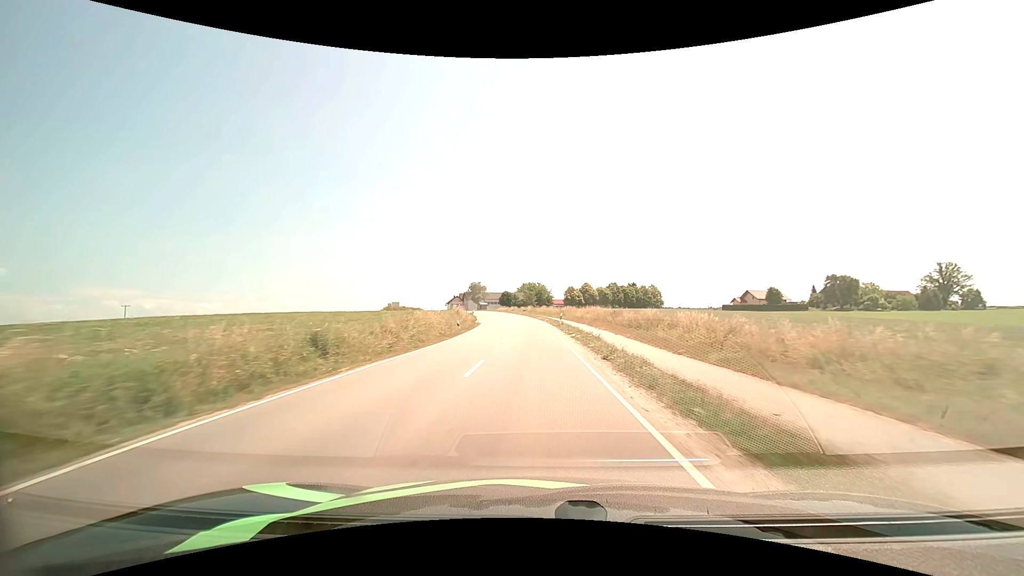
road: secondary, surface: asphalt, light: Day
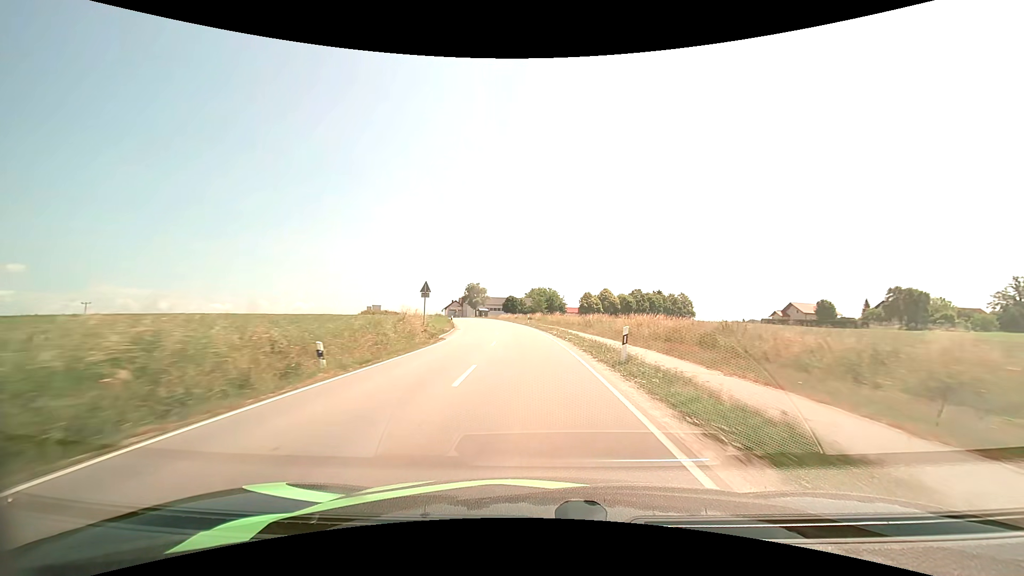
(-0.3, +25.6) m; -1°
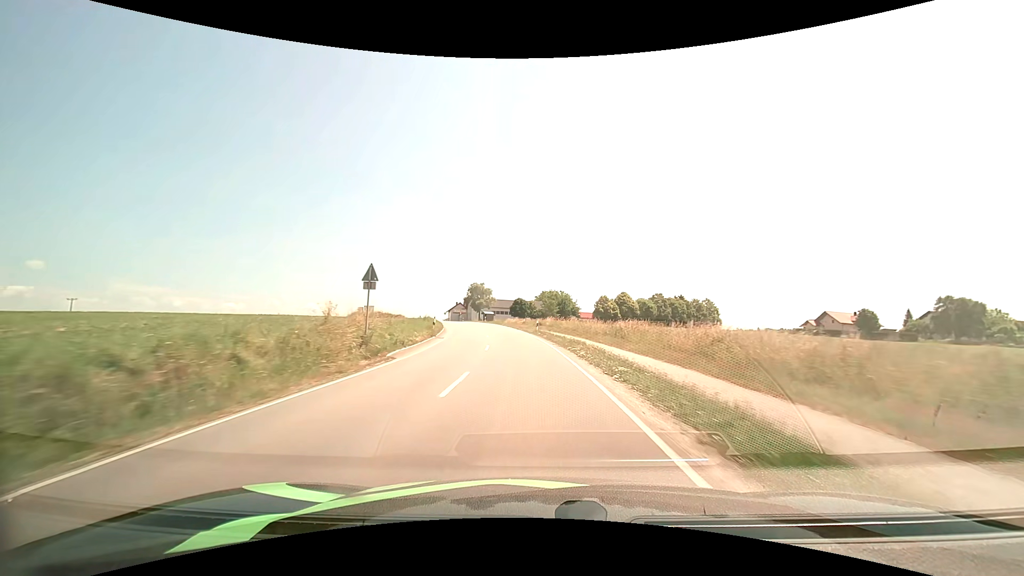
(-0.1, +12.8) m; -1°
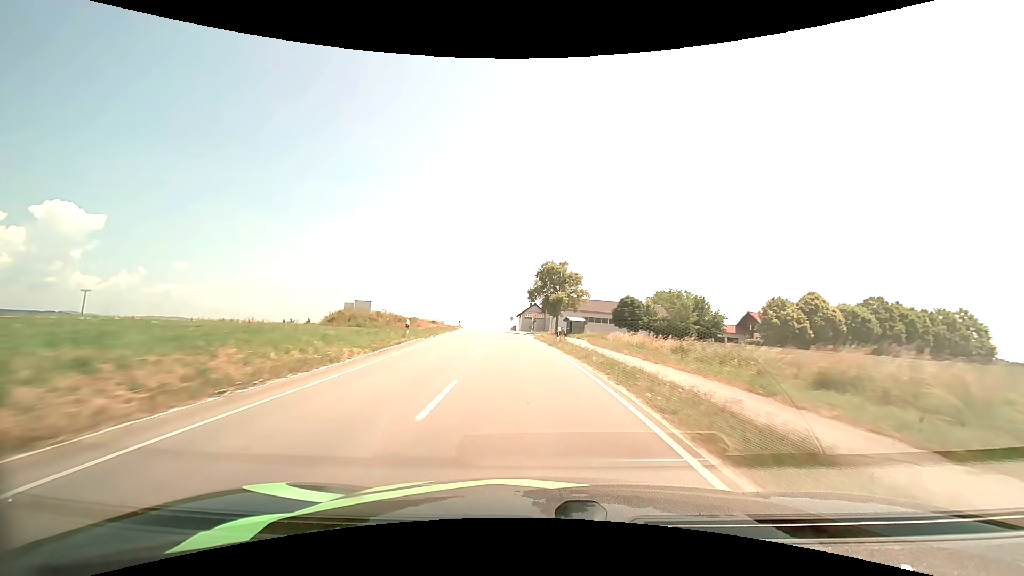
(-4.1, +50.1) m; -10°
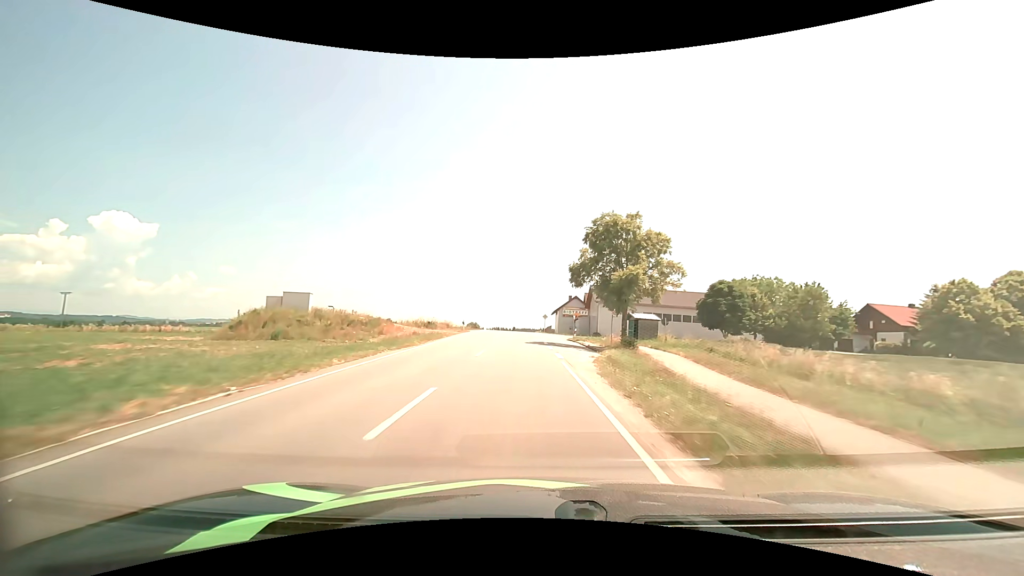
(-0.9, +25.0) m; -4°
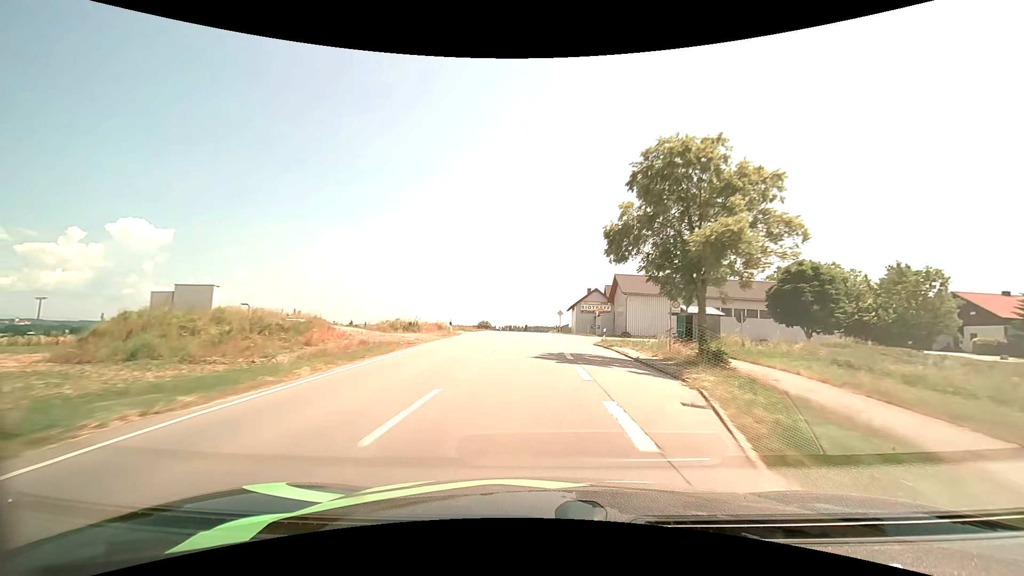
(-0.2, +12.5) m; -2°
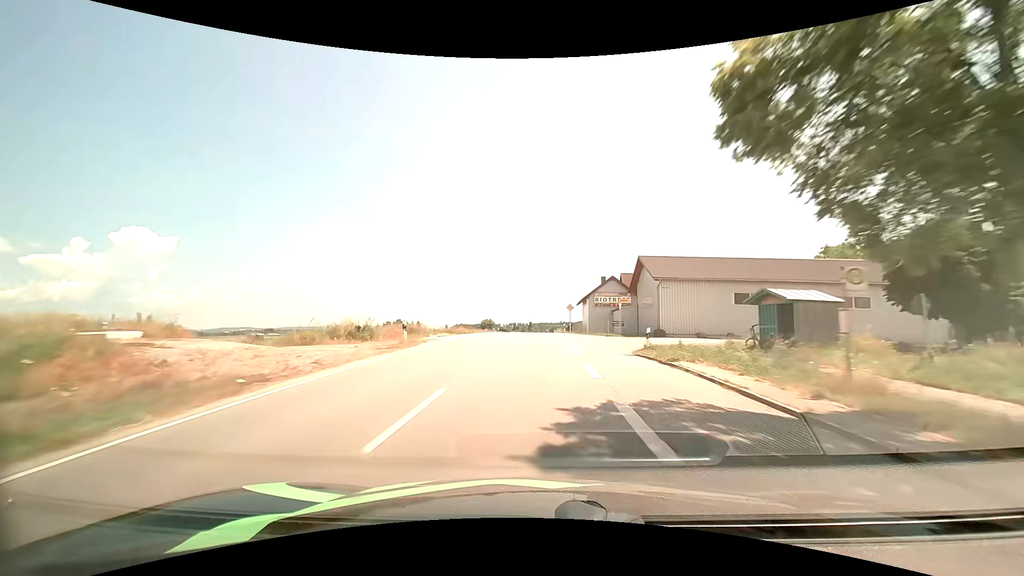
(0.0, +12.4) m; 0°
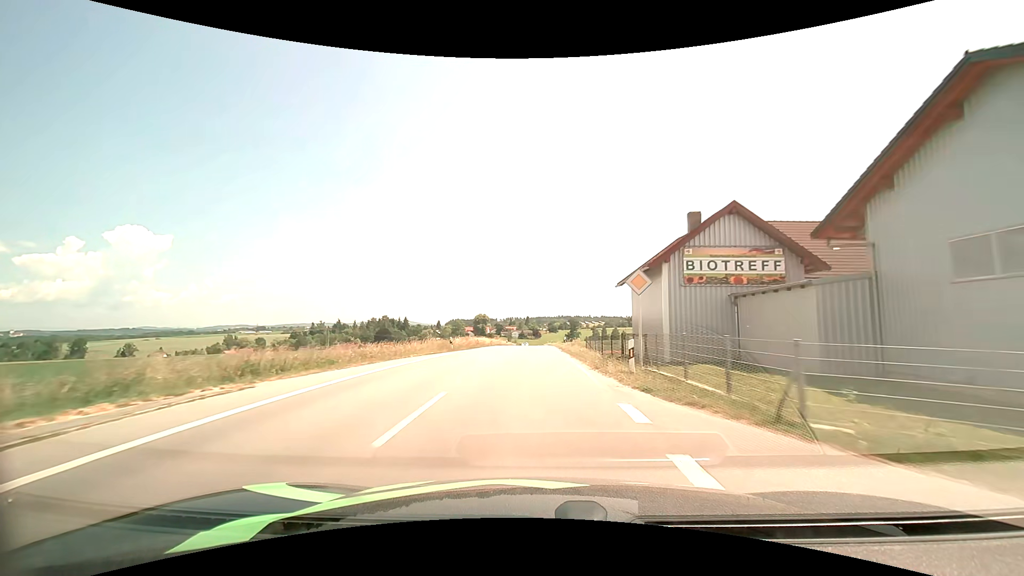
(-0.1, +35.6) m; 0°
(0, +10) (0, +20) (0, +30) (0, +40) (0, +50) (0, +60) (0, +70) (0, +80) (0, +90) (0, +100) m
